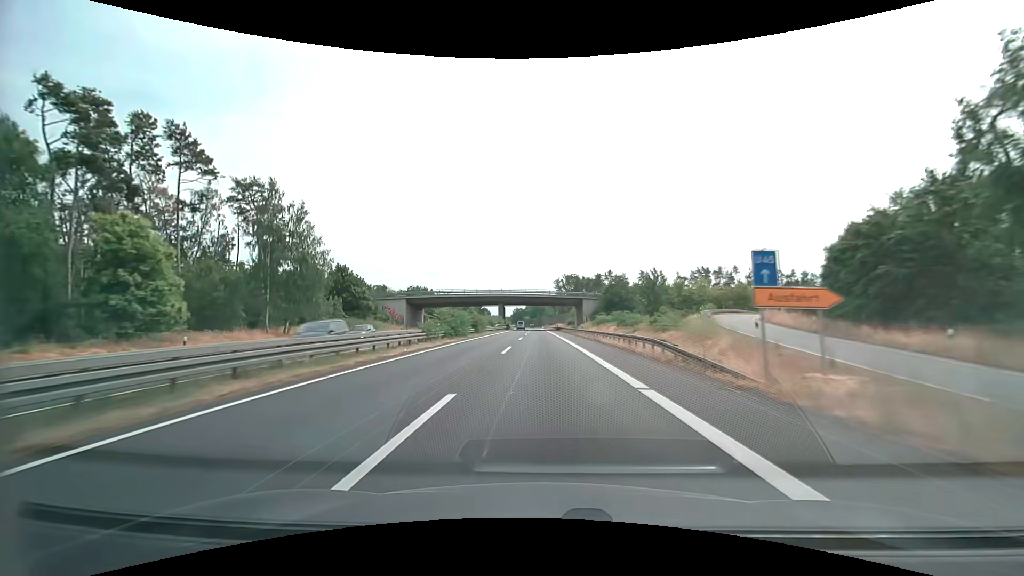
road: trunk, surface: asphalt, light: Day
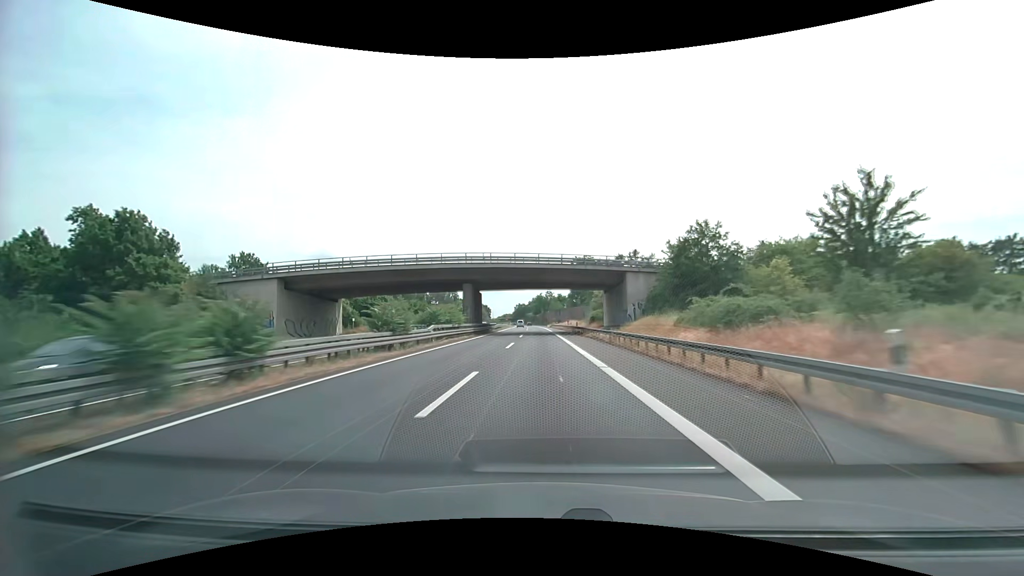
(-0.3, +49.9) m; -1°
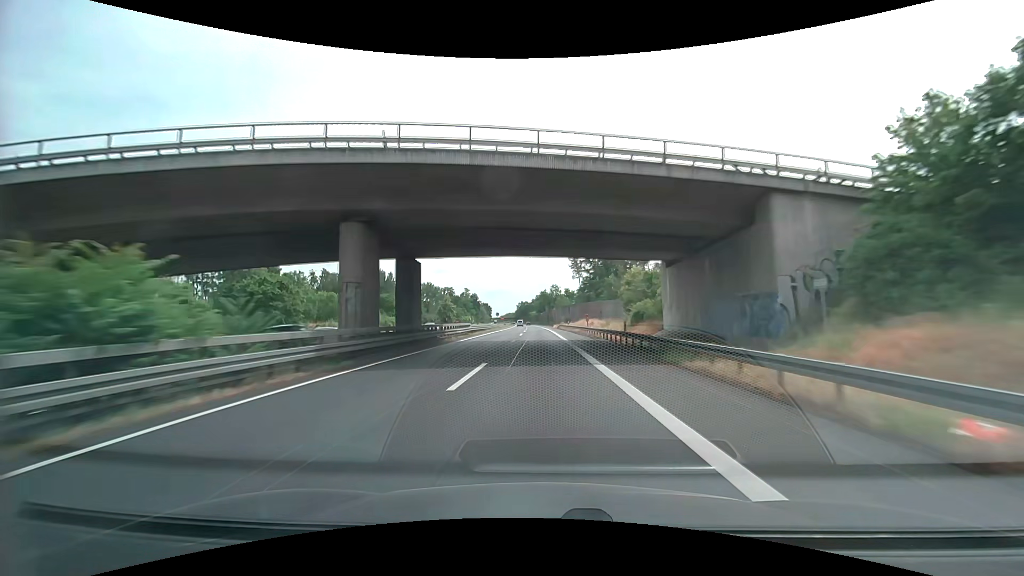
(-0.1, +33.3) m; 0°
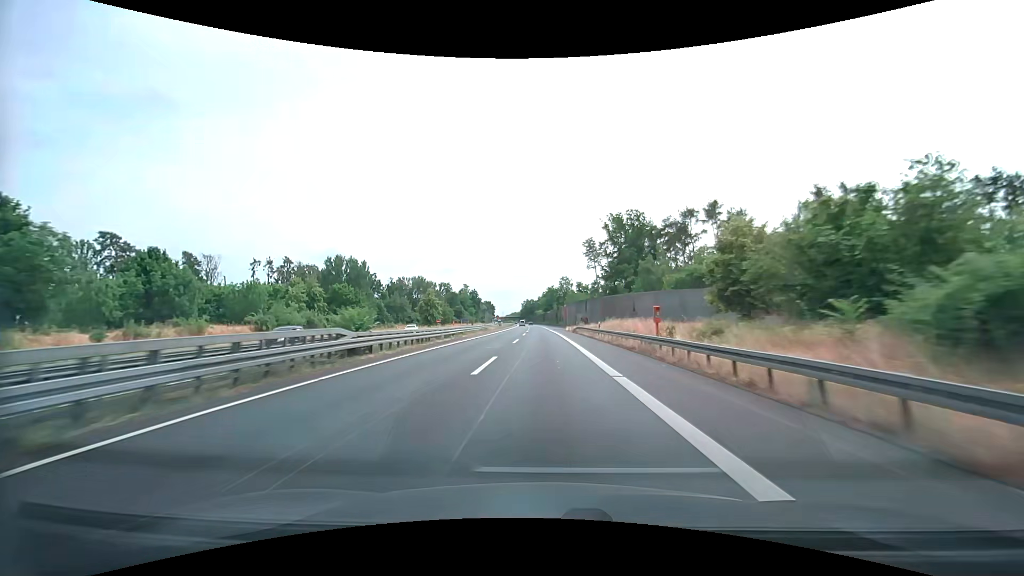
(-0.3, +33.3) m; -1°
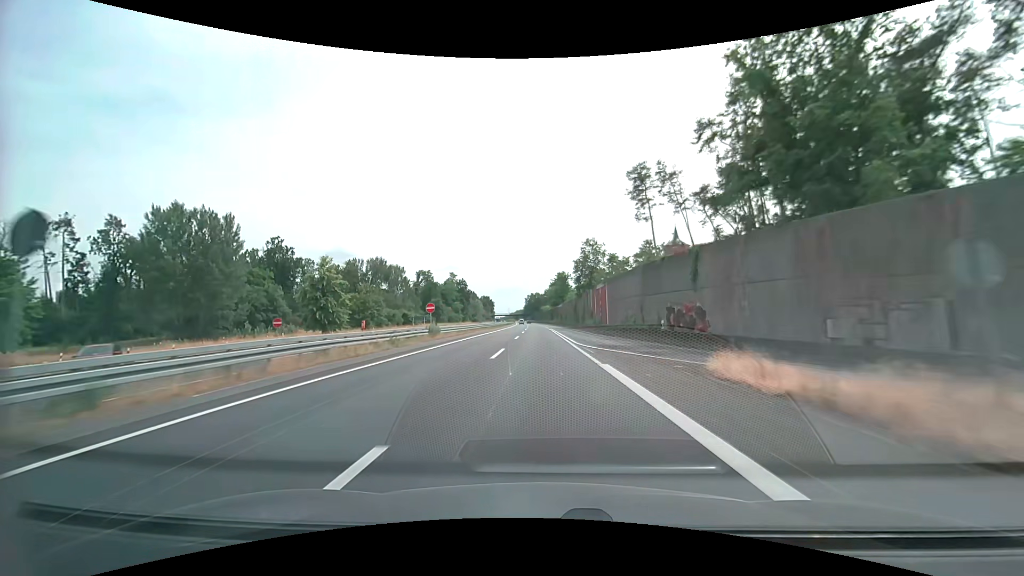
(-0.5, +66.7) m; -1°
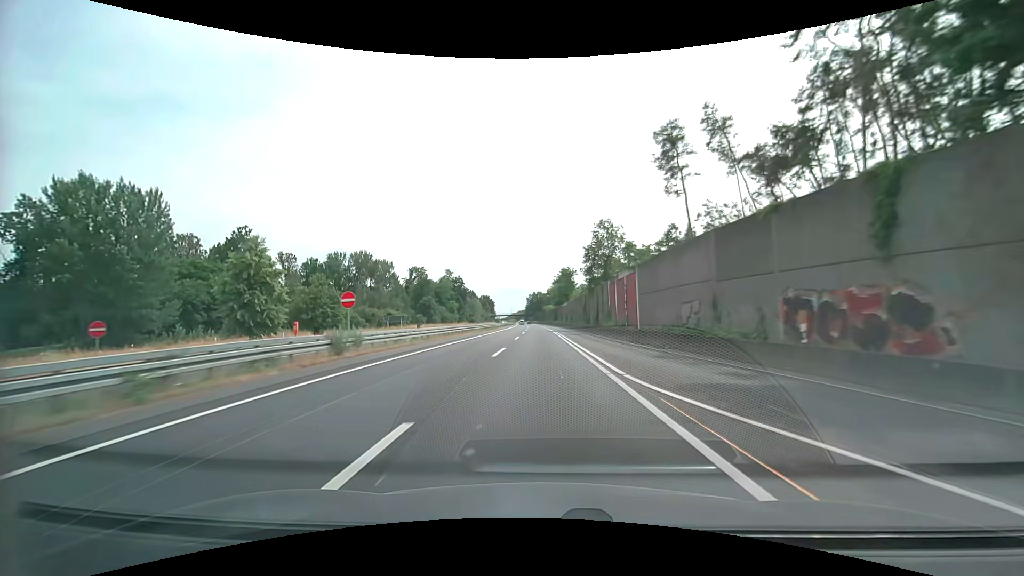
(0.0, +16.7) m; 0°
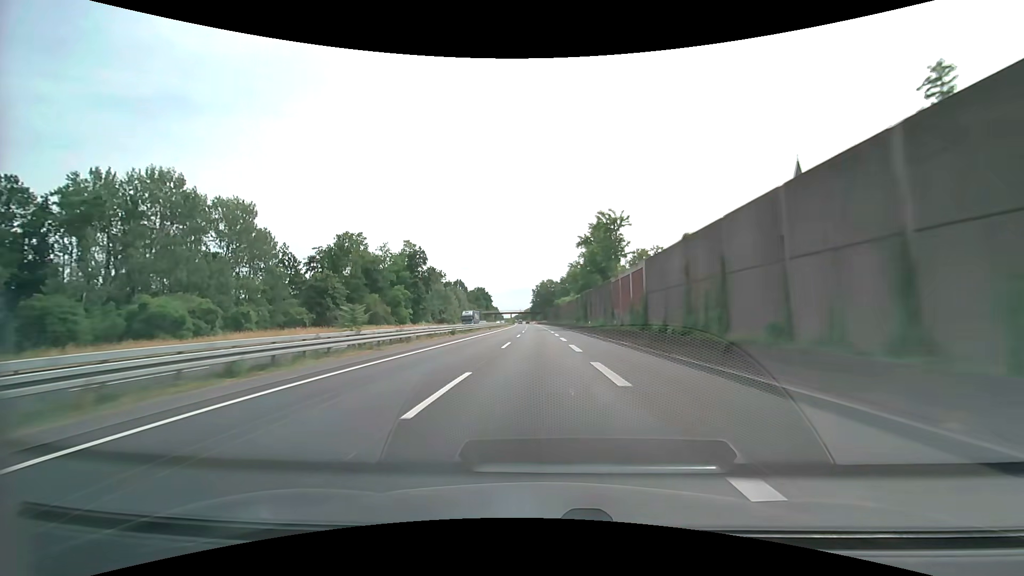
(-0.8, +83.3) m; -1°
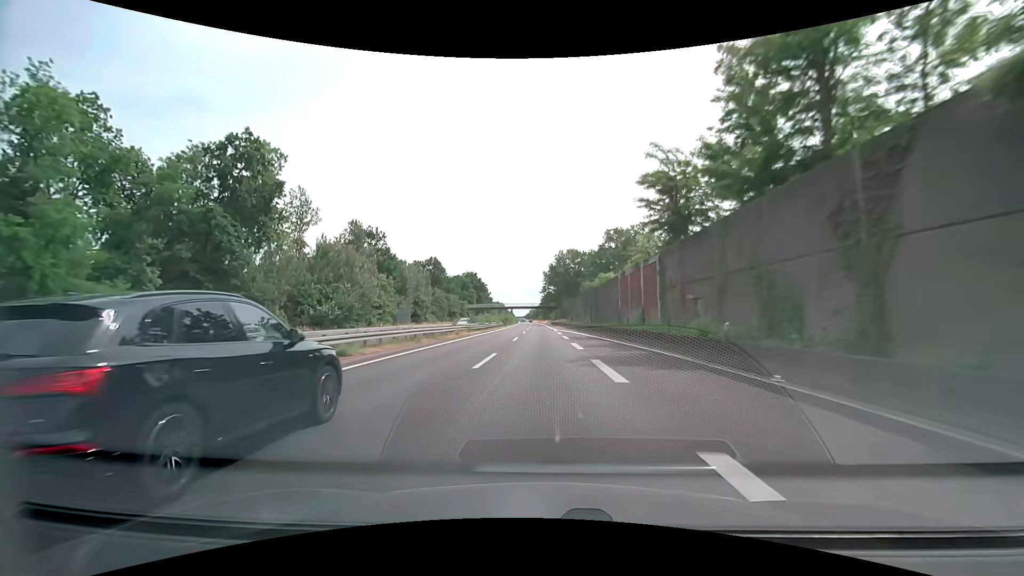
(-1.1, +83.2) m; -2°
(0, +10) (0, +20) (0, +30) (0, +40) (0, +50) (0, +60) (0, +70) (-1, +80) (-1, +90) (-1, +100) m
